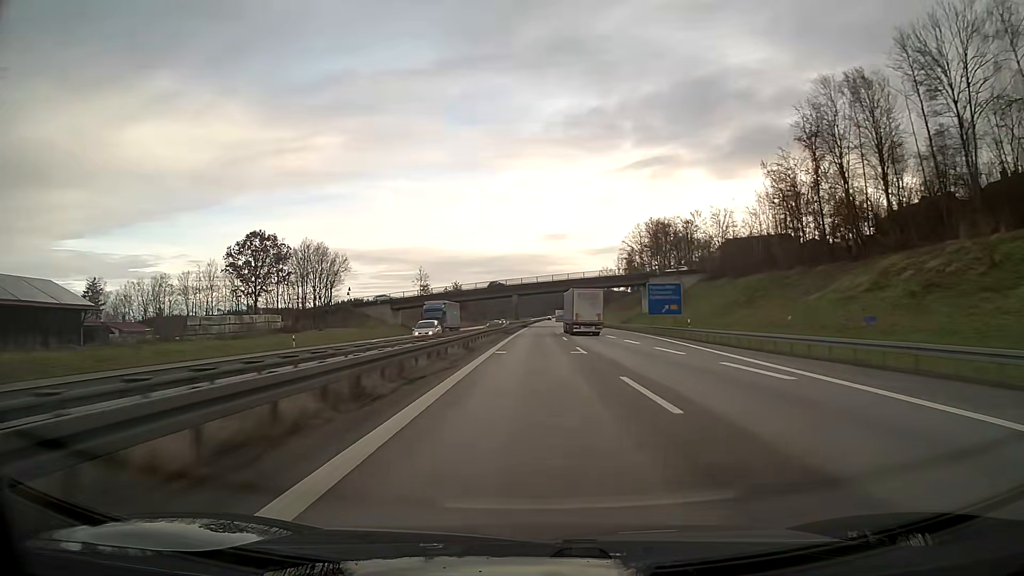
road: motorway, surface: asphalt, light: Day
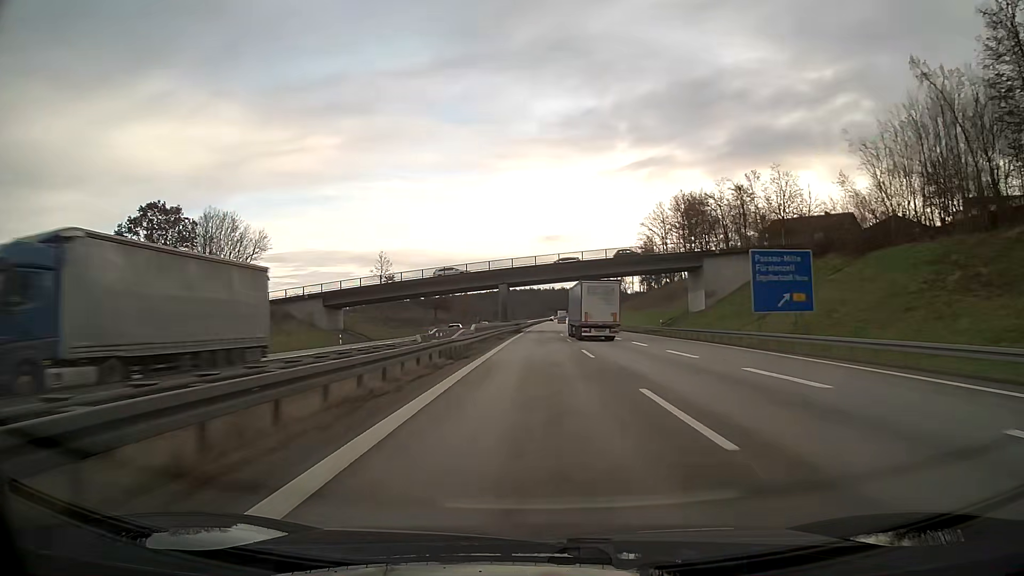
(+0.1, +38.0) m; 0°
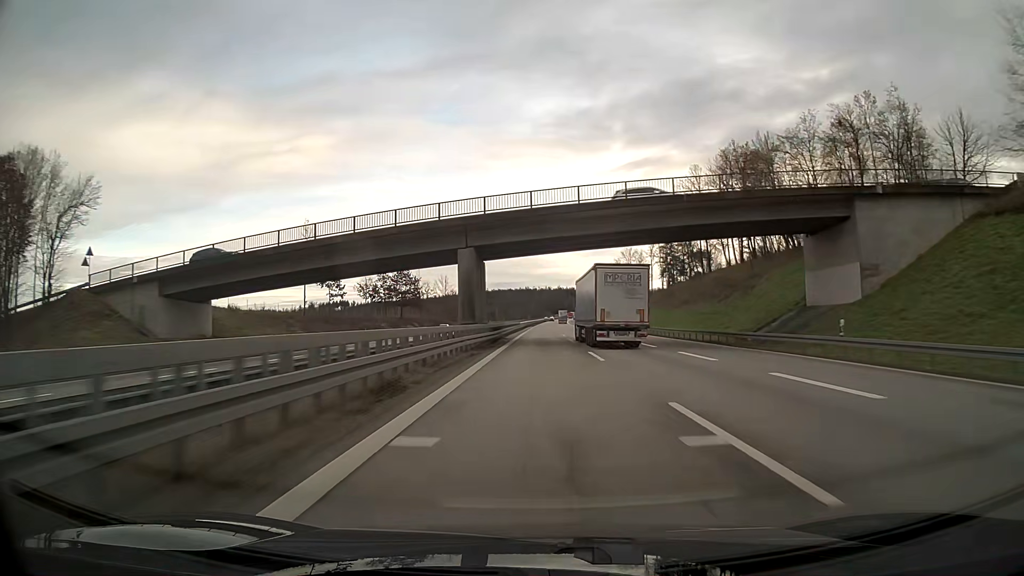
(+0.1, +38.0) m; 0°
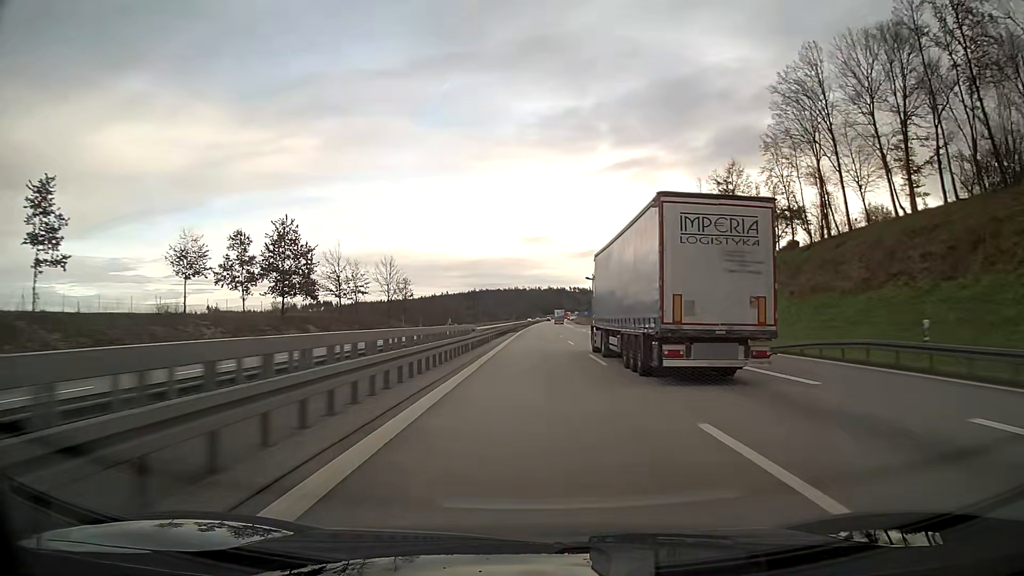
(+0.4, +57.0) m; +1°
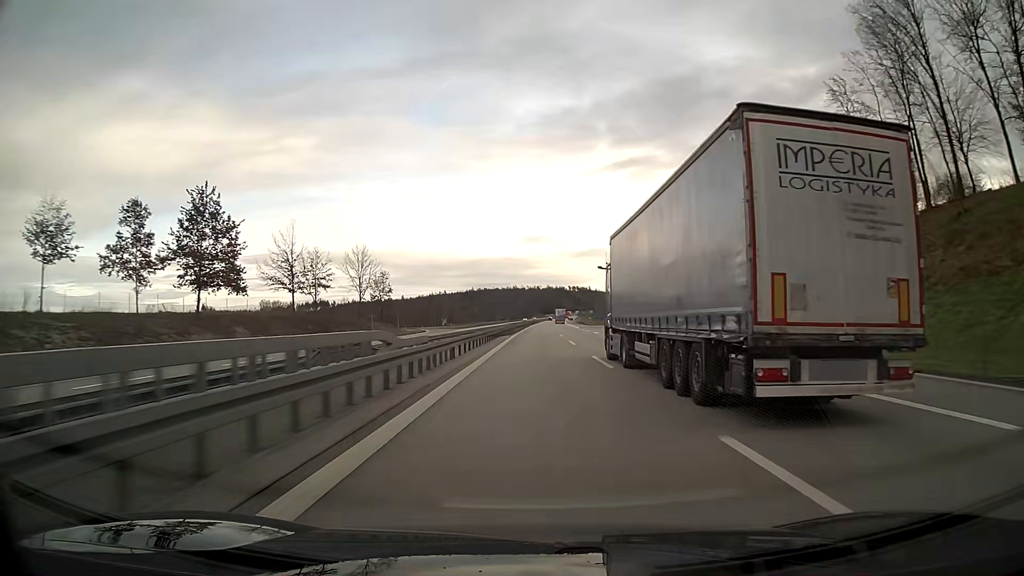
(0.0, +19.0) m; 0°
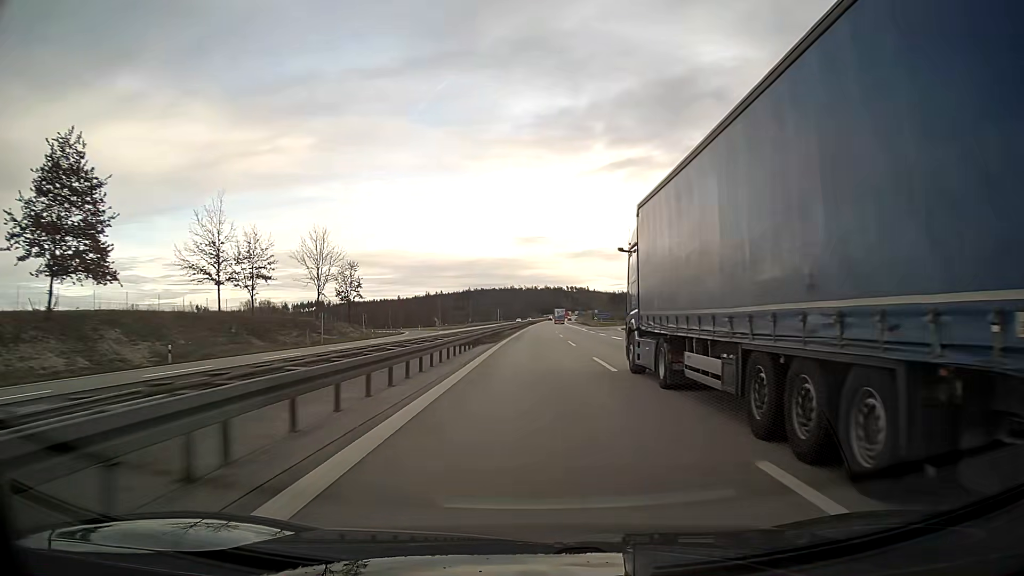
(0.0, +19.0) m; 0°
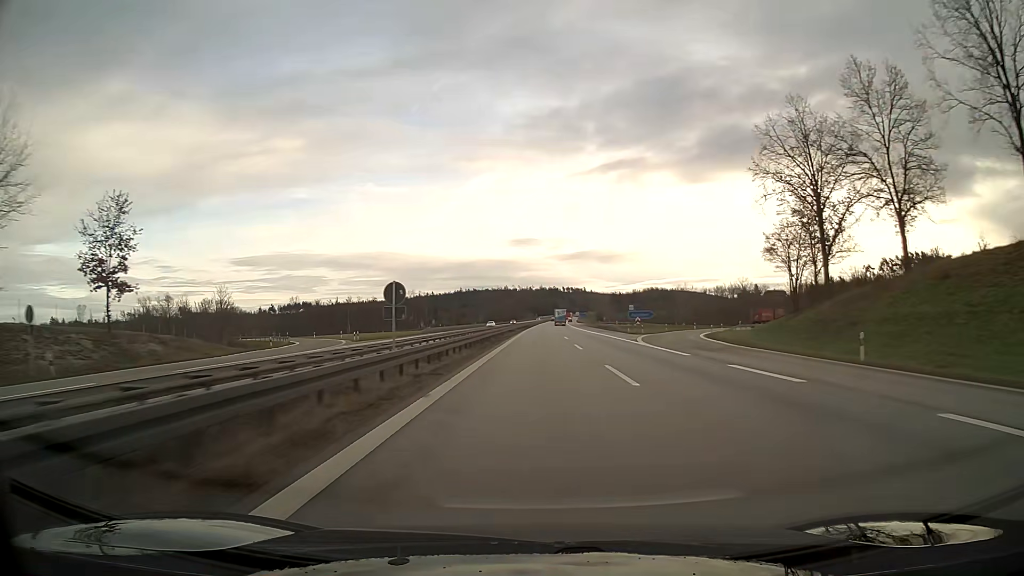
(+0.2, +57.0) m; 0°
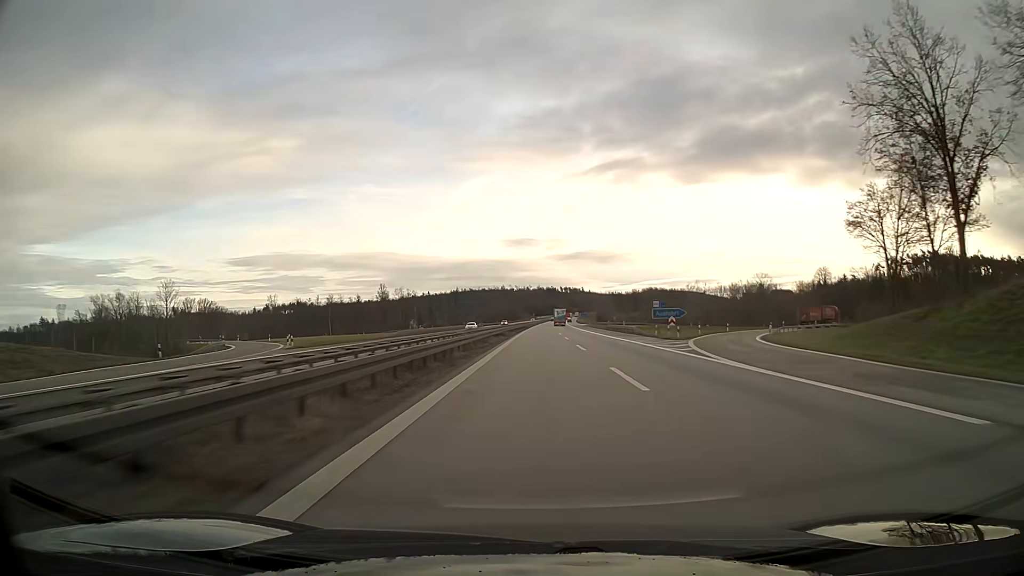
(0.0, +19.0) m; 0°
